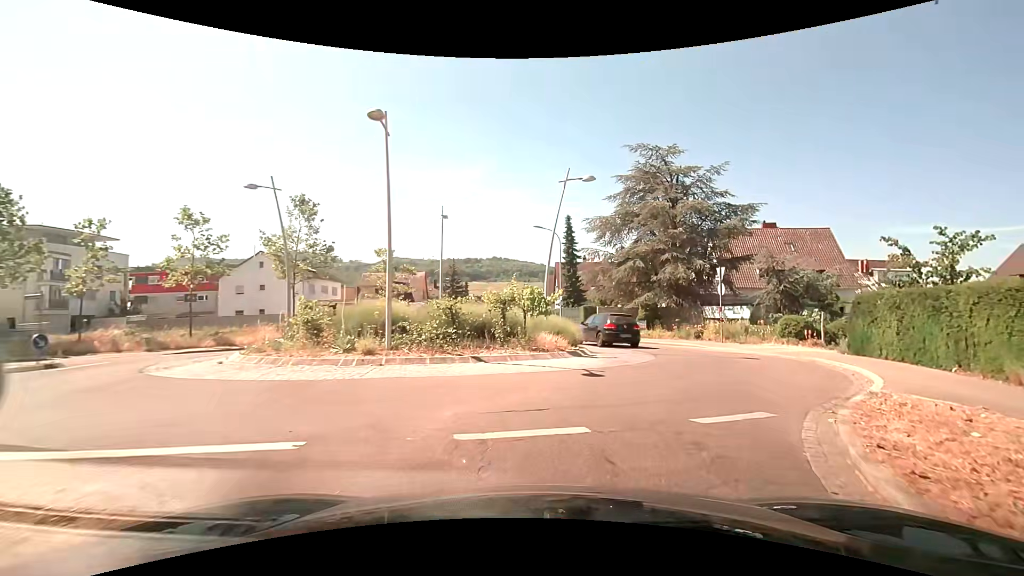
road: tertiary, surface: asphalt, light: Day
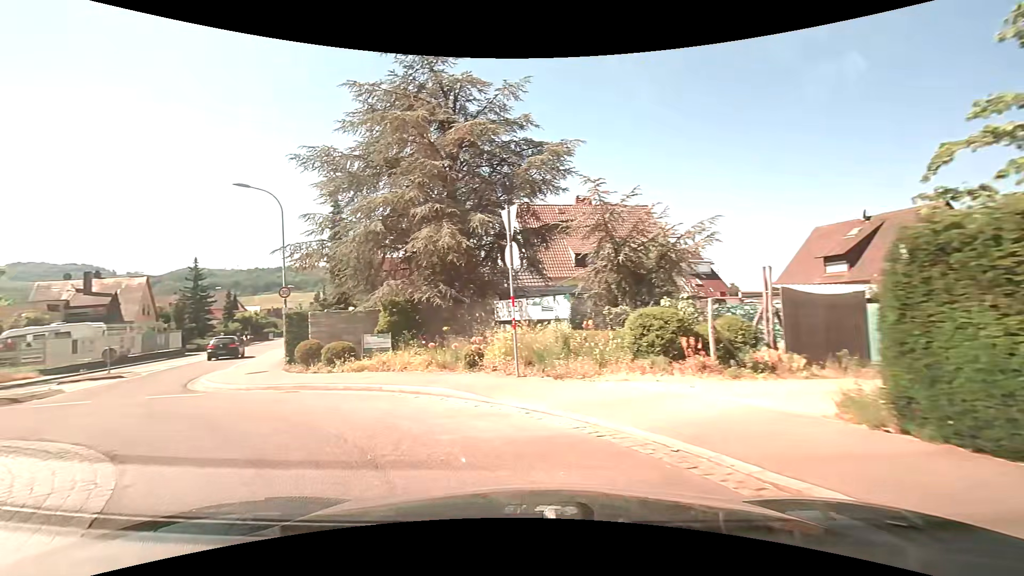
(+5.8, +14.4) m; +21°
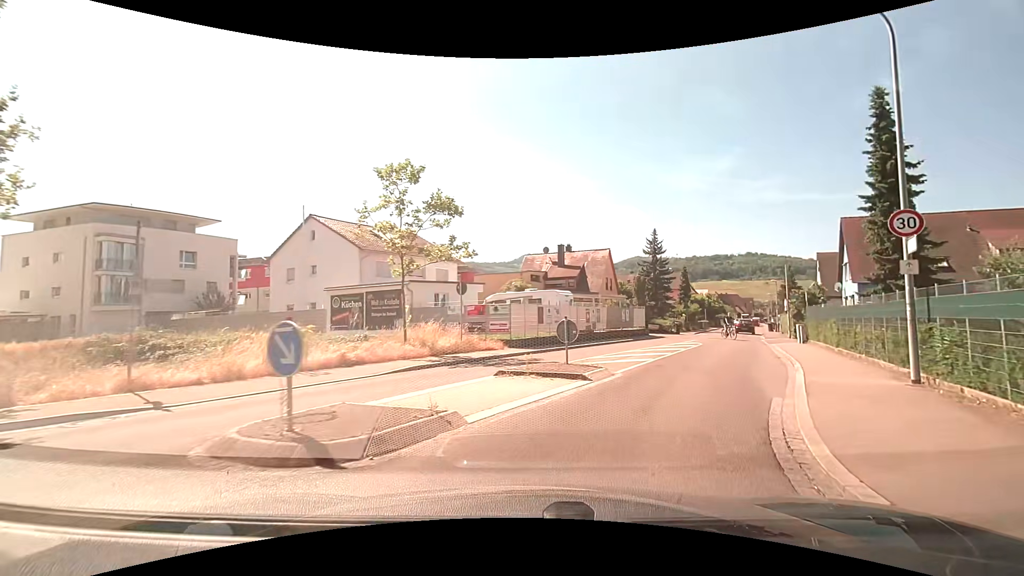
(-8.8, +12.9) m; -46°
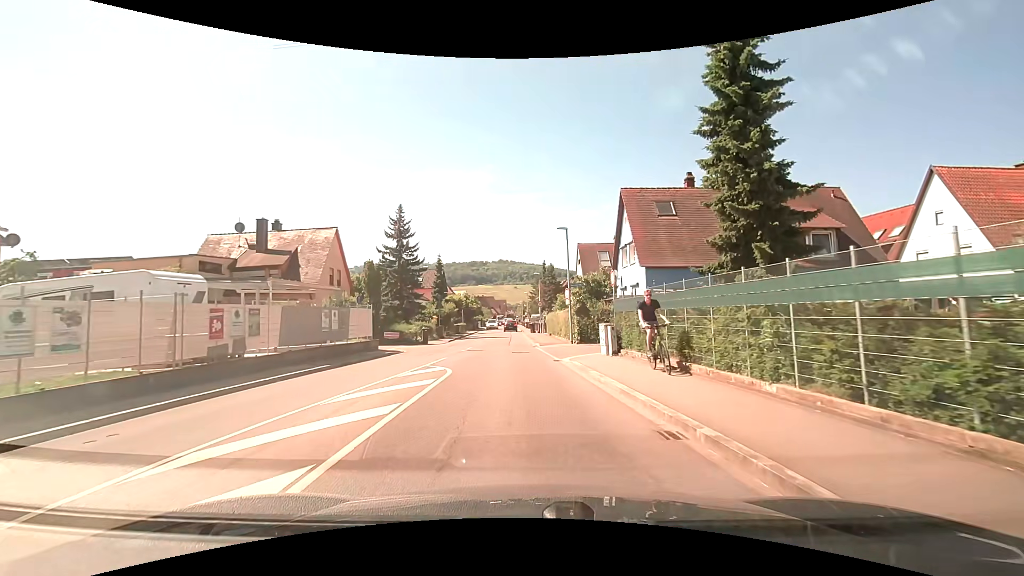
(+4.3, +15.4) m; +25°
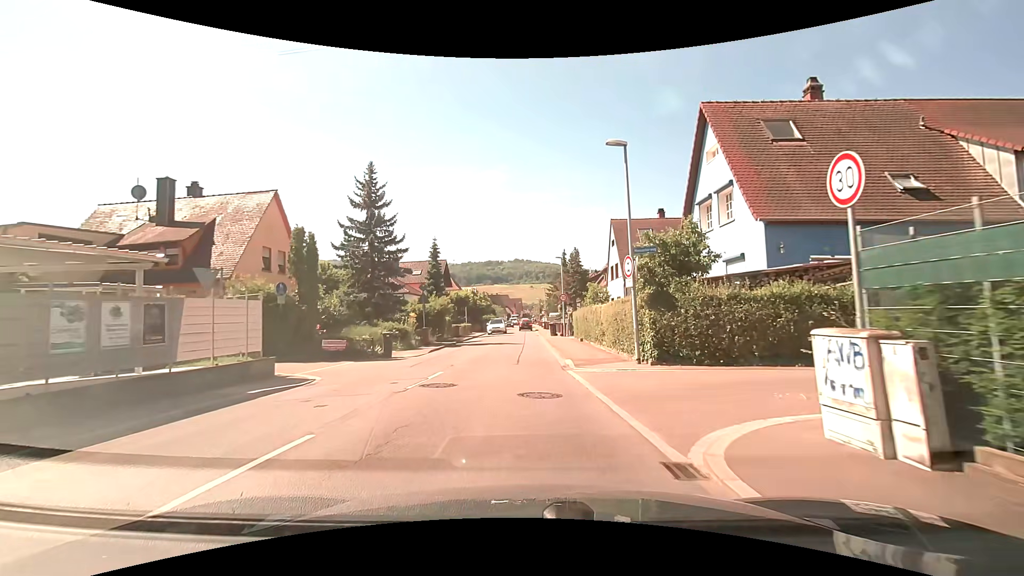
(-0.2, +12.5) m; -2°
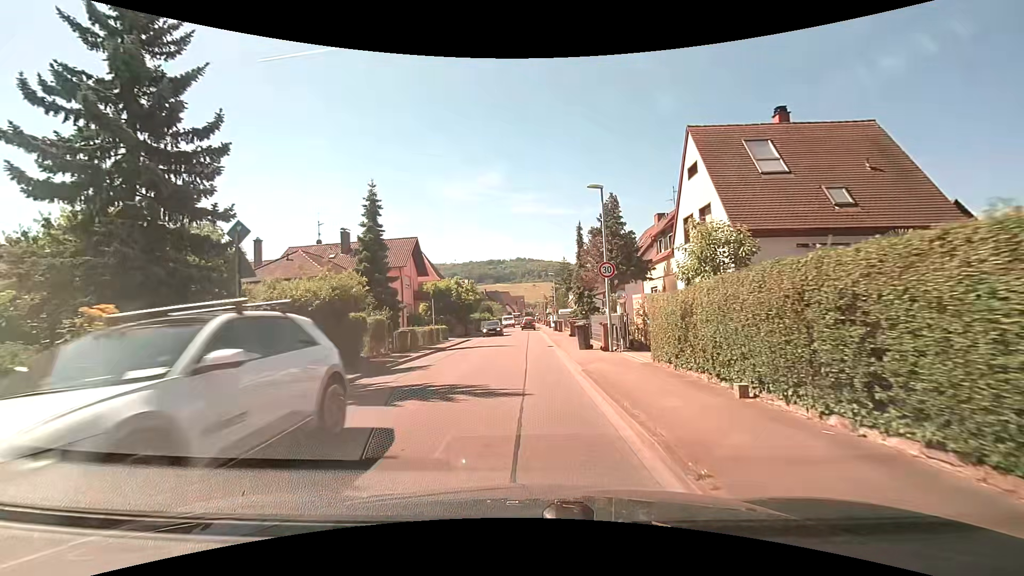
(-0.1, +20.0) m; -1°
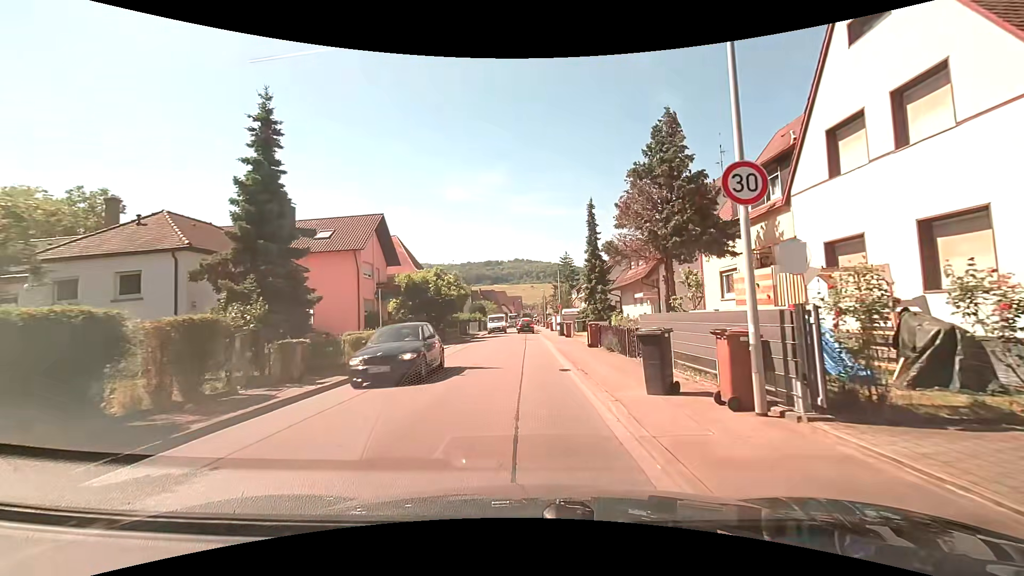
(+0.3, +11.6) m; +1°
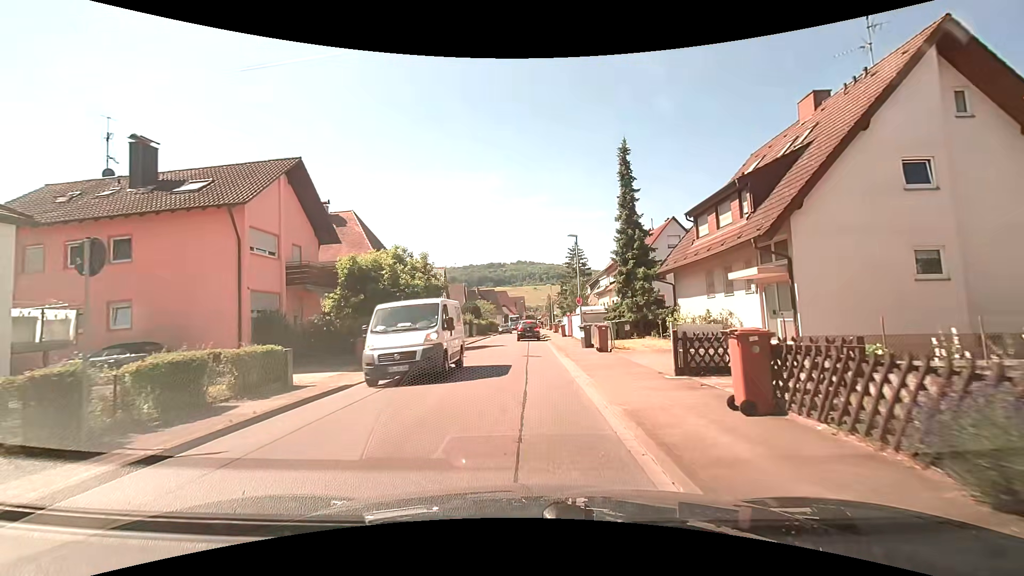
(+0.2, +14.8) m; +2°
(0, +10) (0, +20) (-1, +30) (-1, +40) (-1, +50) (-1, +60) (-1, +70) (-1, +80) (-2, +90) (-2, +100) m
